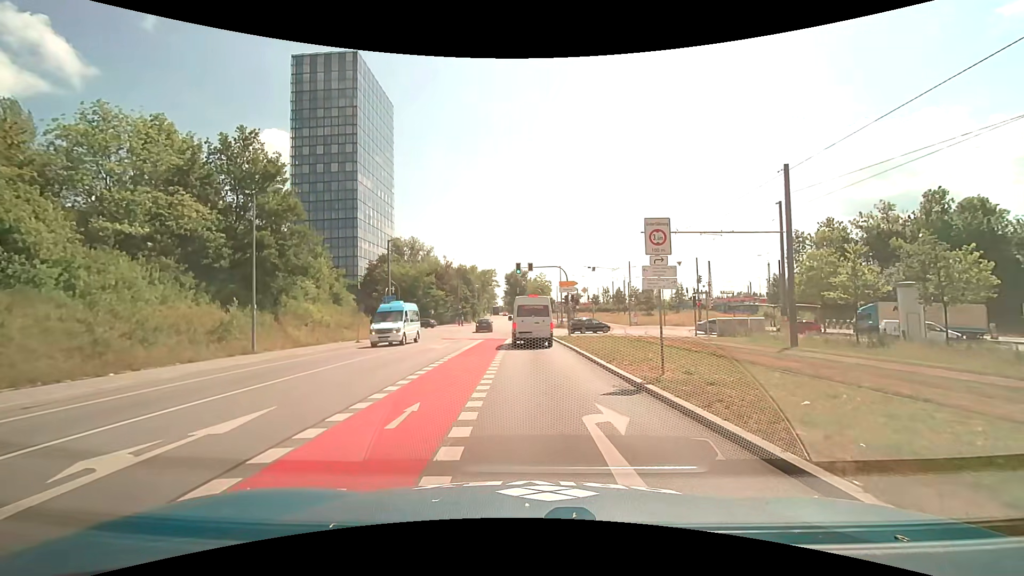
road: unclassified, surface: asphalt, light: Day
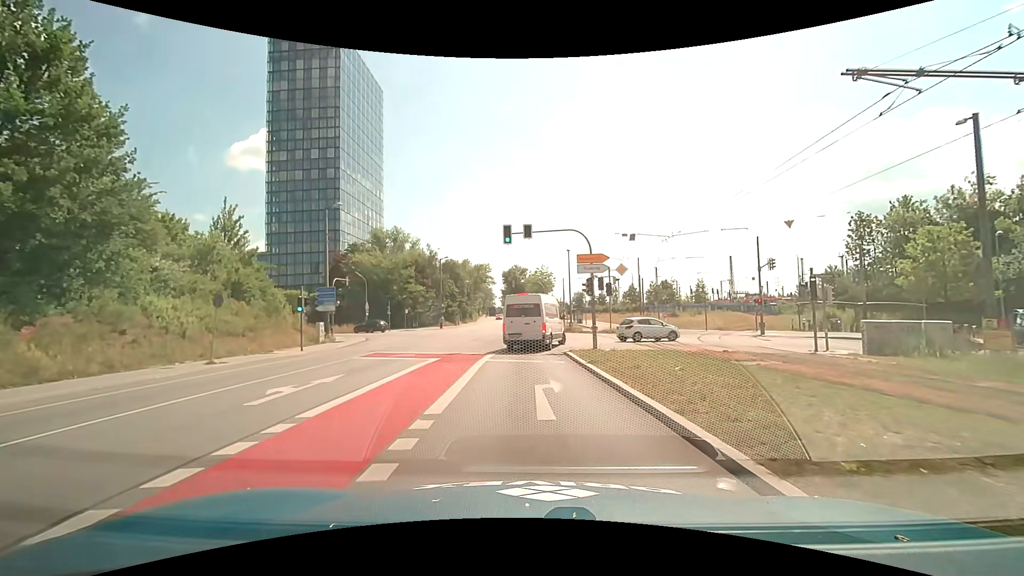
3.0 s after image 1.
(+0.4, +16.9) m; +1°
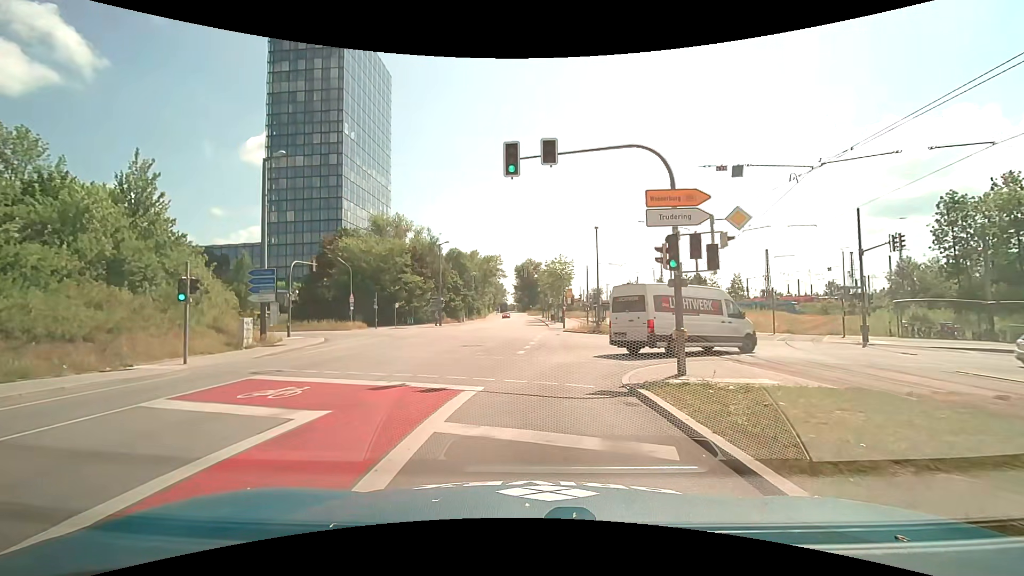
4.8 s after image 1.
(-0.3, +11.3) m; -3°
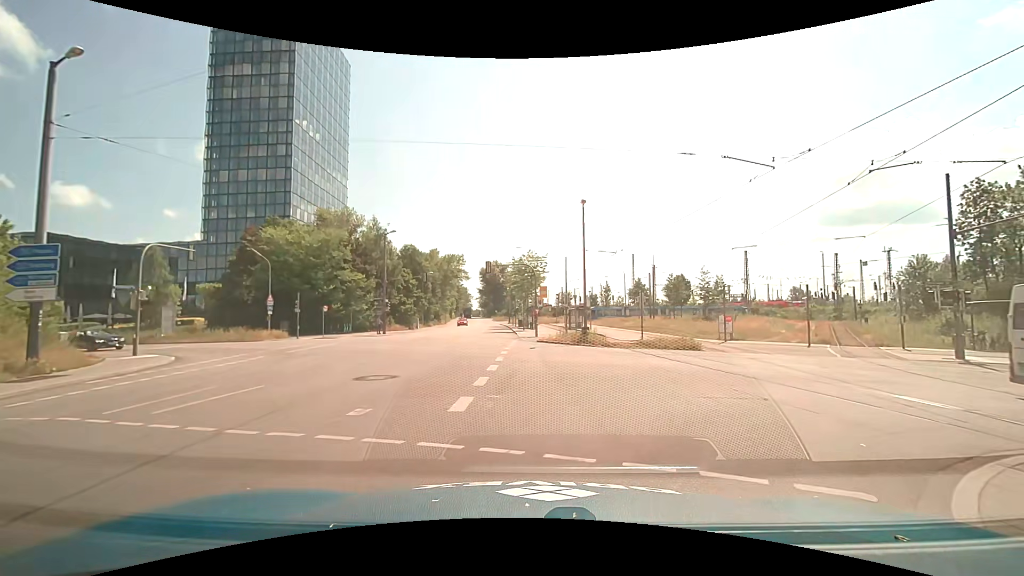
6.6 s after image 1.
(+0.2, +10.5) m; +5°
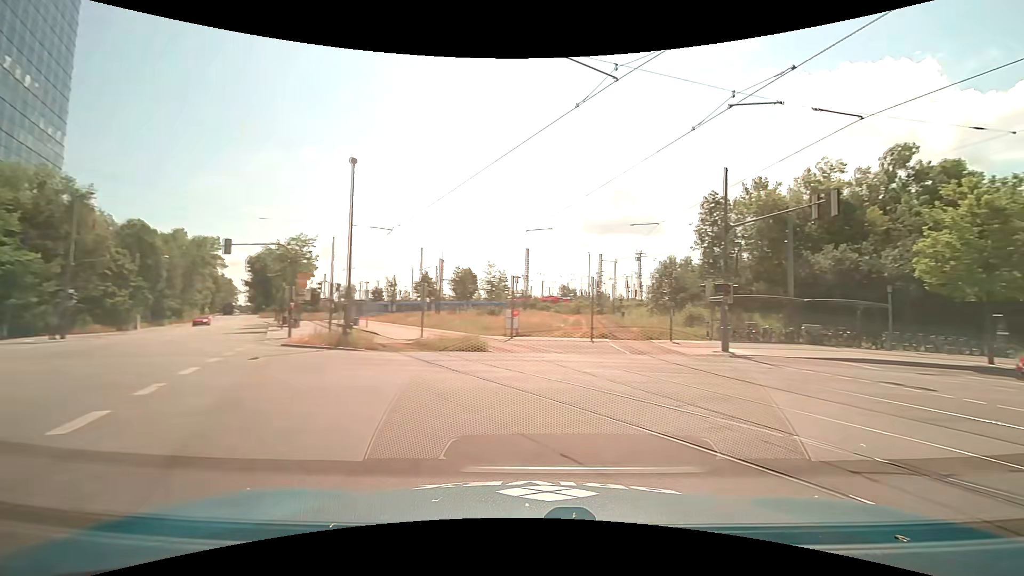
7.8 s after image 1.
(+0.9, +6.1) m; +22°
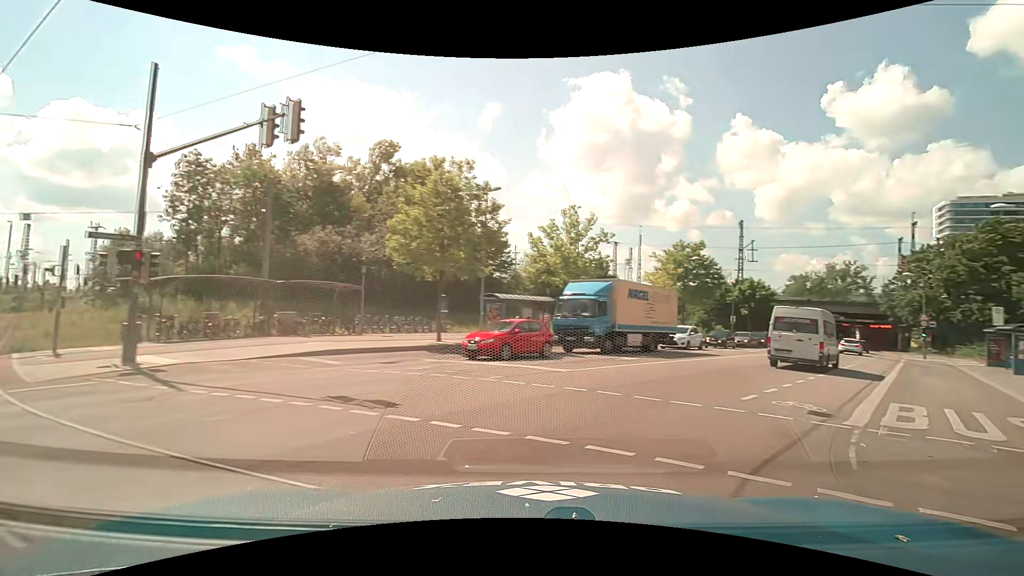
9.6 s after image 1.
(+3.6, +7.3) m; +56°
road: secondary
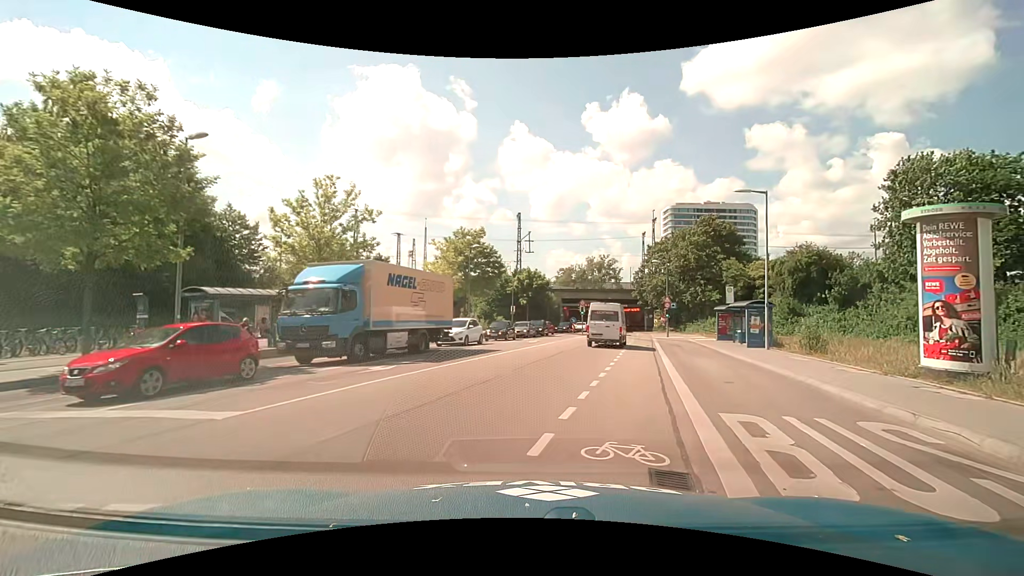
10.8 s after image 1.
(+1.3, +5.8) m; +22°
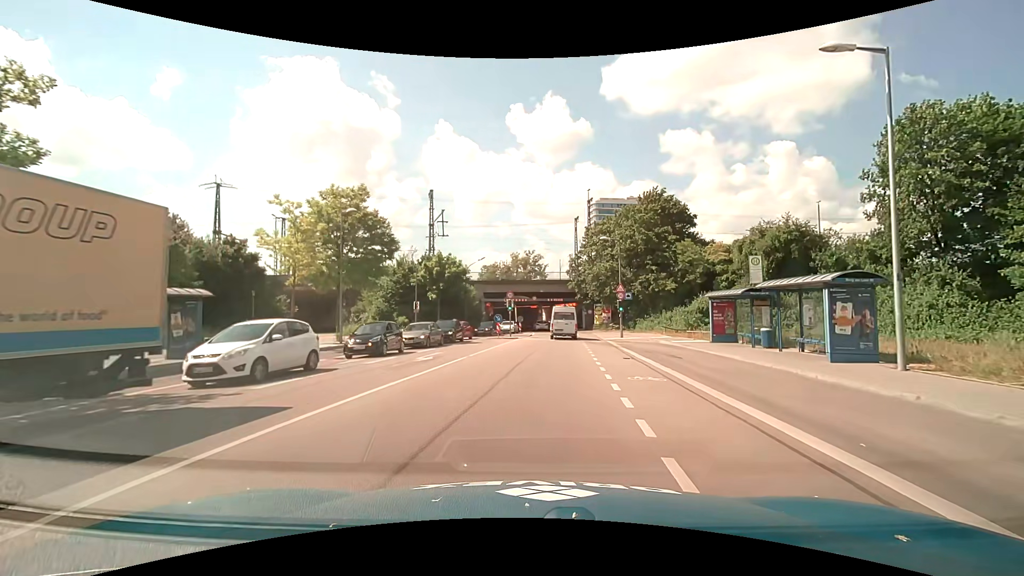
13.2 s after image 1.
(+1.3, +15.3) m; +10°
